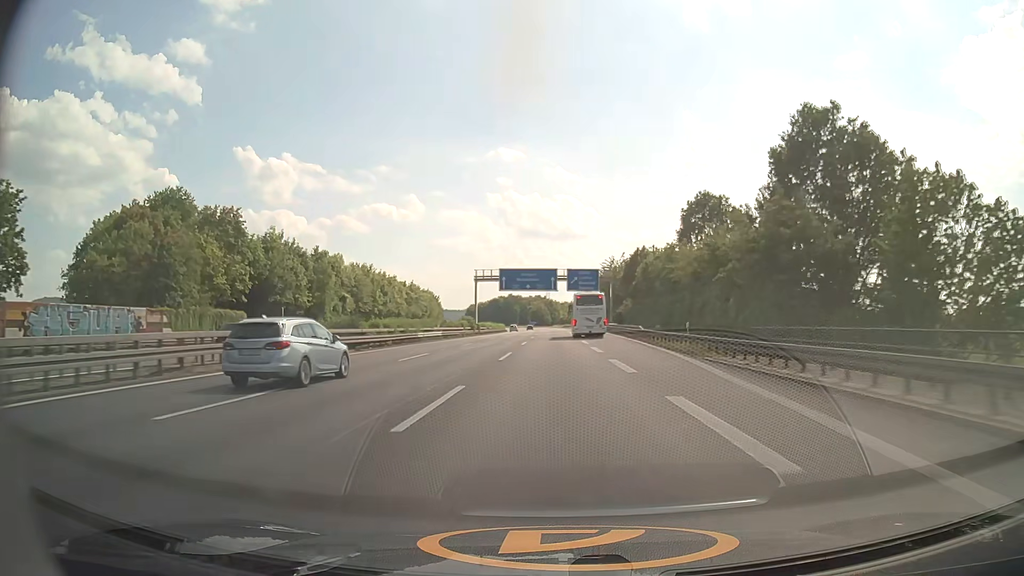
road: motorway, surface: asphalt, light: Day
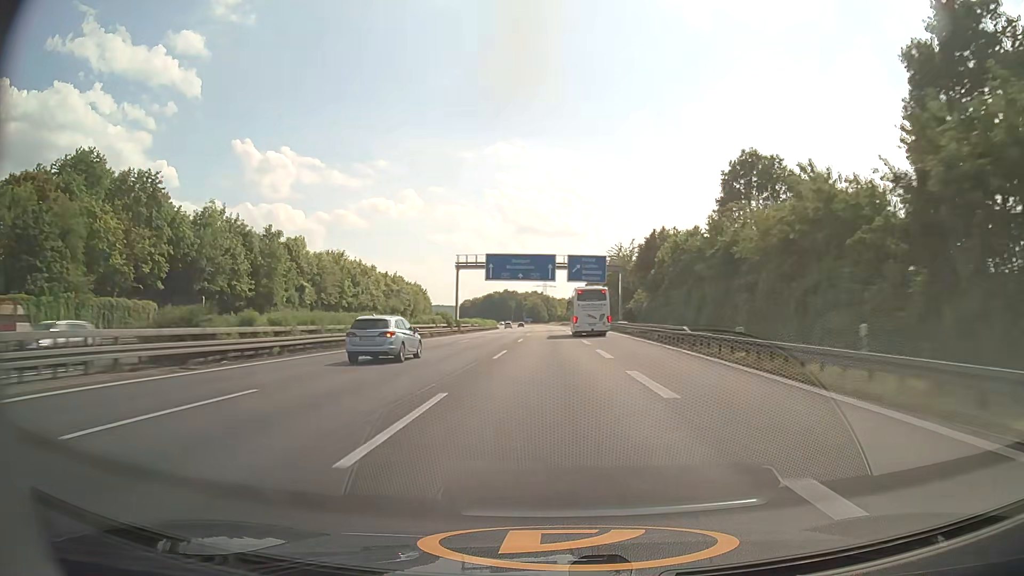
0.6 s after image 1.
(0.0, +18.1) m; 0°
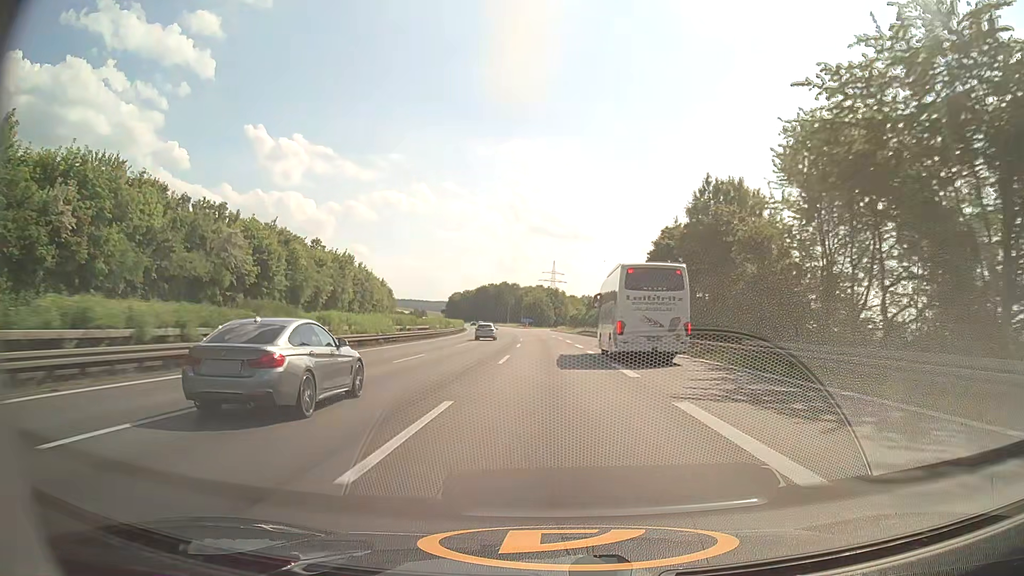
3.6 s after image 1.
(-0.3, +89.4) m; -1°
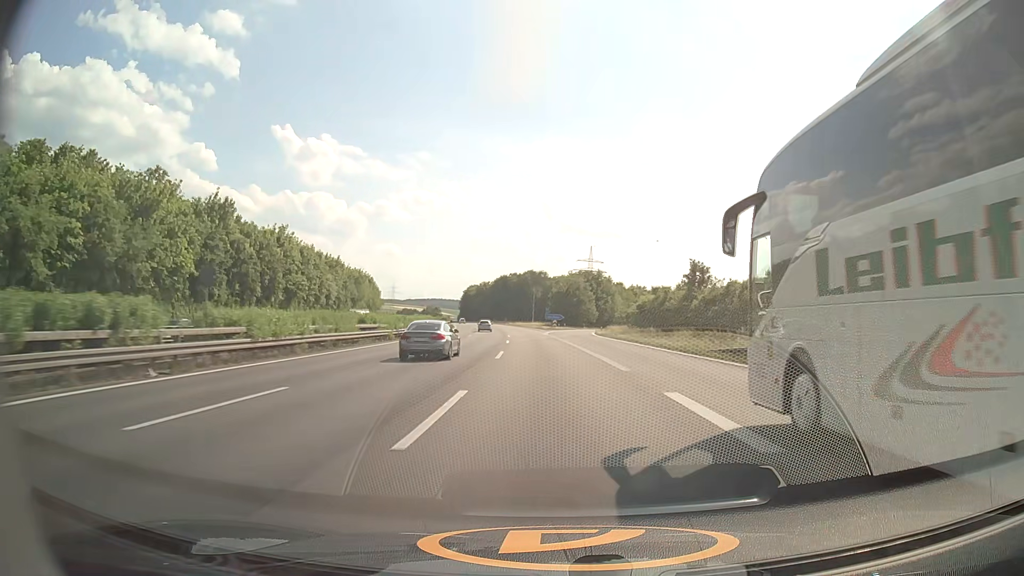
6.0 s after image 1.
(-1.2, +70.2) m; -3°
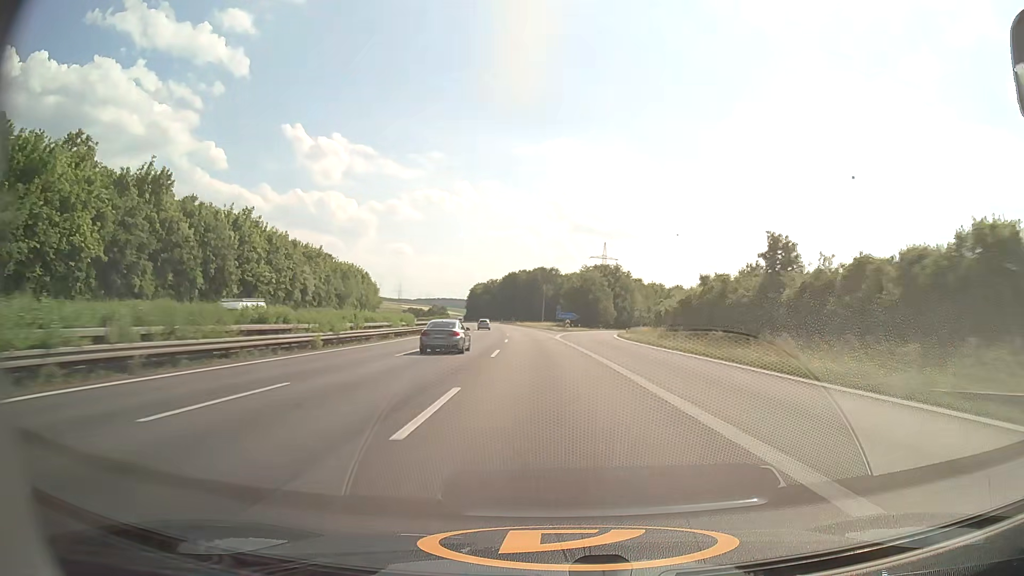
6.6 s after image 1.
(-0.2, +17.4) m; -1°
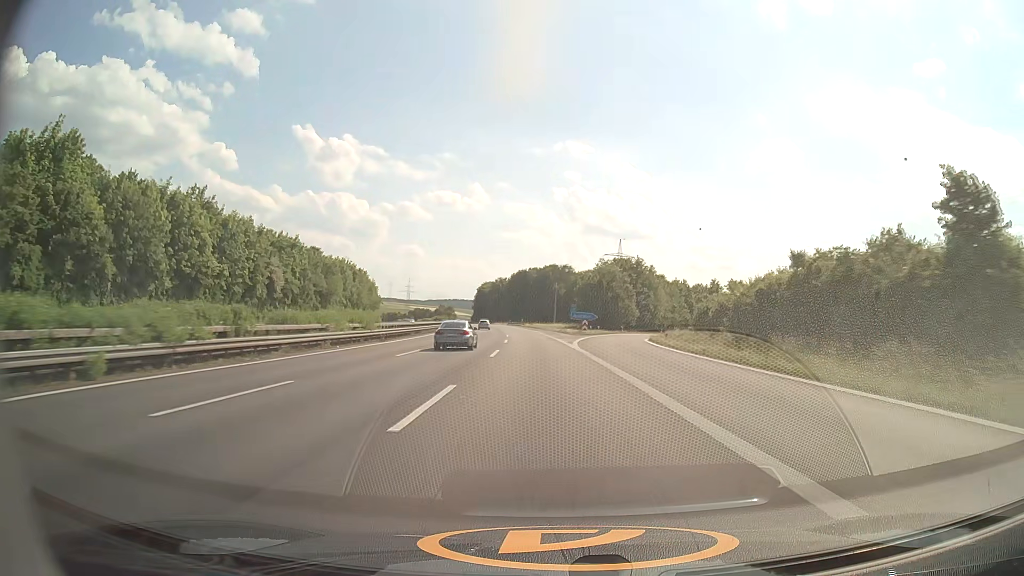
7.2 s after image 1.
(-0.1, +17.4) m; -1°
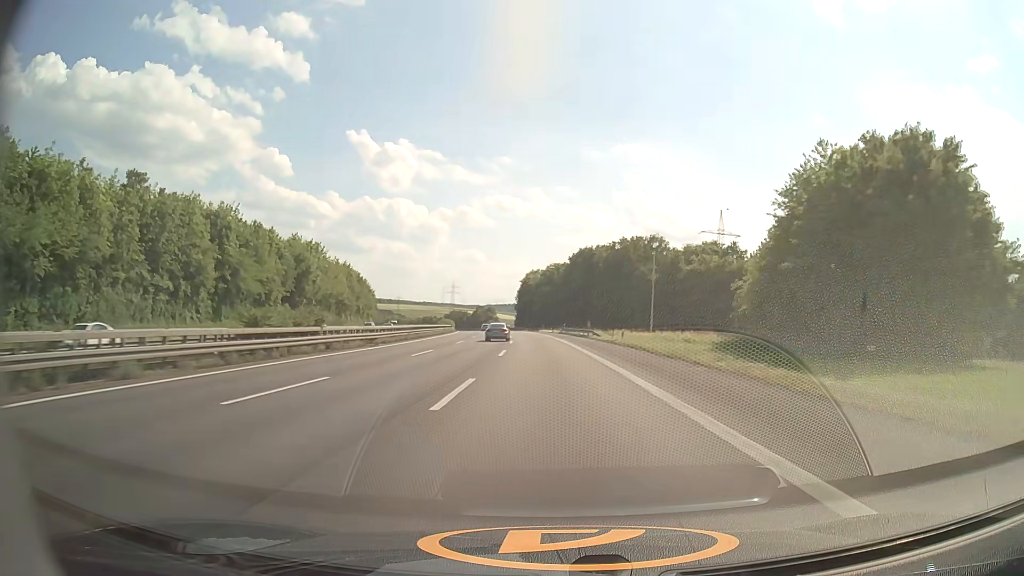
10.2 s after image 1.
(-4.1, +87.6) m; -5°
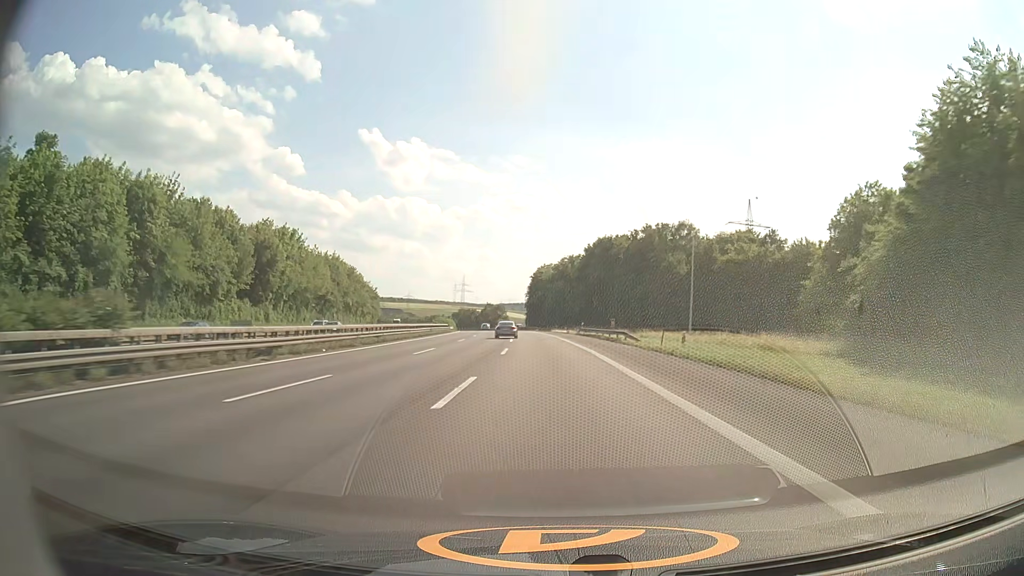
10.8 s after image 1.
(-0.2, +18.1) m; -1°
(0, +10) (0, +20) (0, +30) (-1, +40) (-1, +50) (-2, +60) (-3, +70) (-3, +80) (-4, +90) (-5, +100) m
